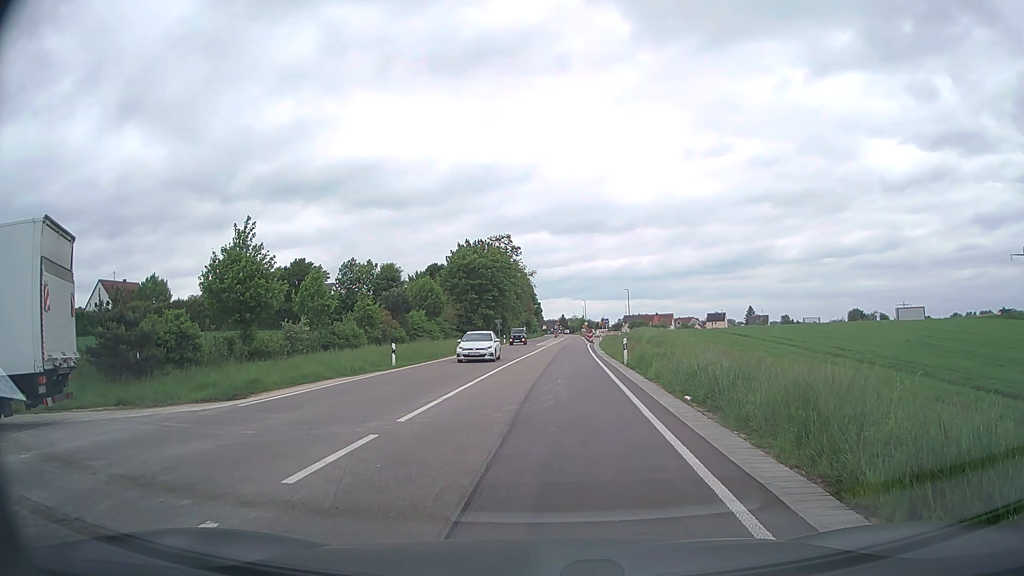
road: secondary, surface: asphalt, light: Day
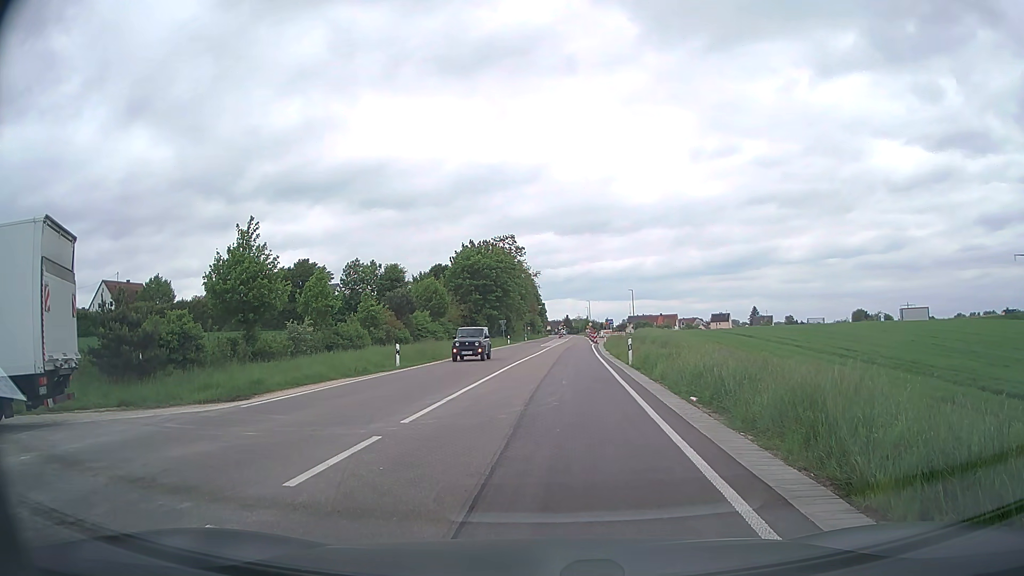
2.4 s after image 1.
(0.0, +0.1) m; 0°
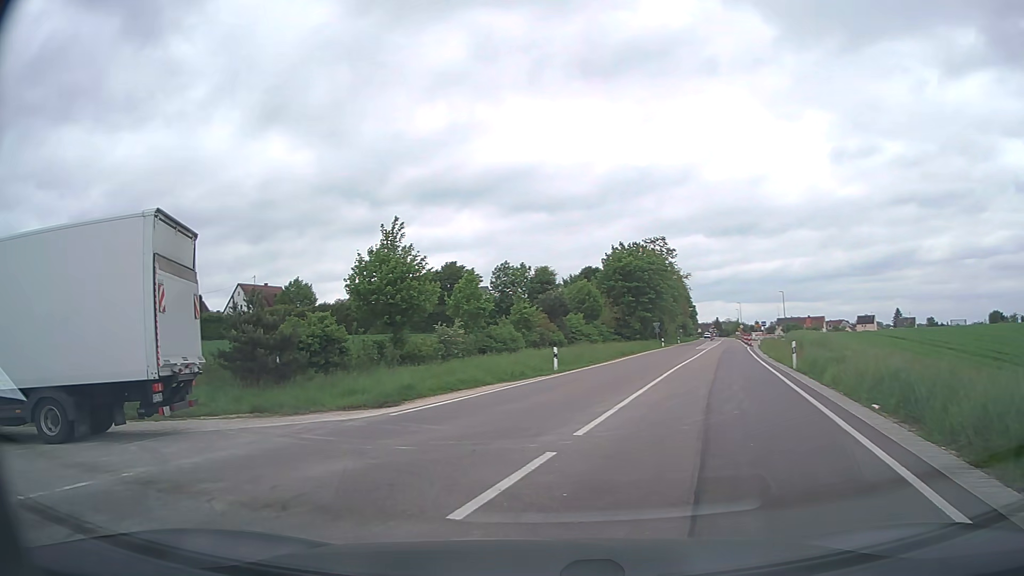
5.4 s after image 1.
(0.0, +1.1) m; -15°
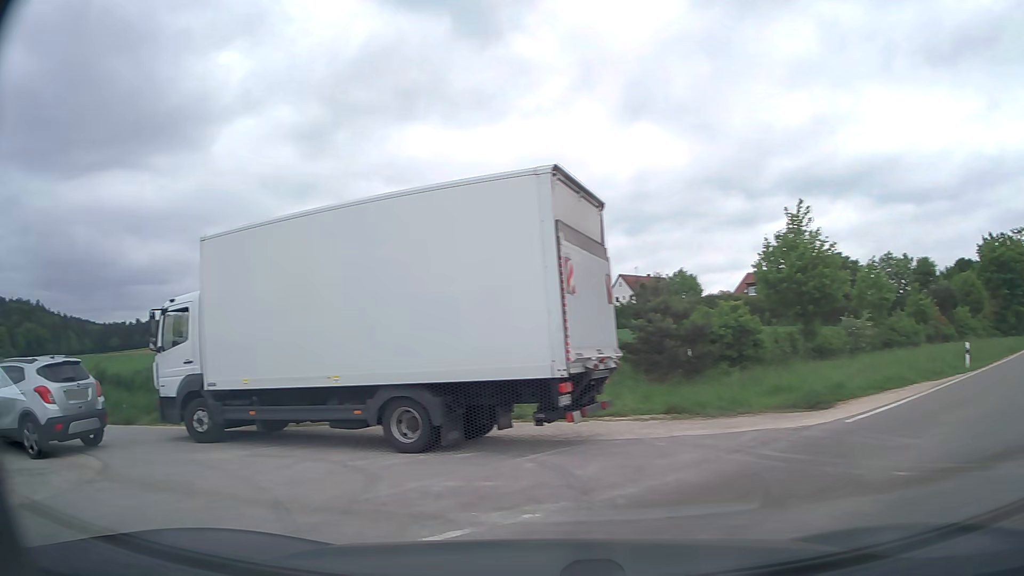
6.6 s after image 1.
(-0.7, +2.4) m; -31°
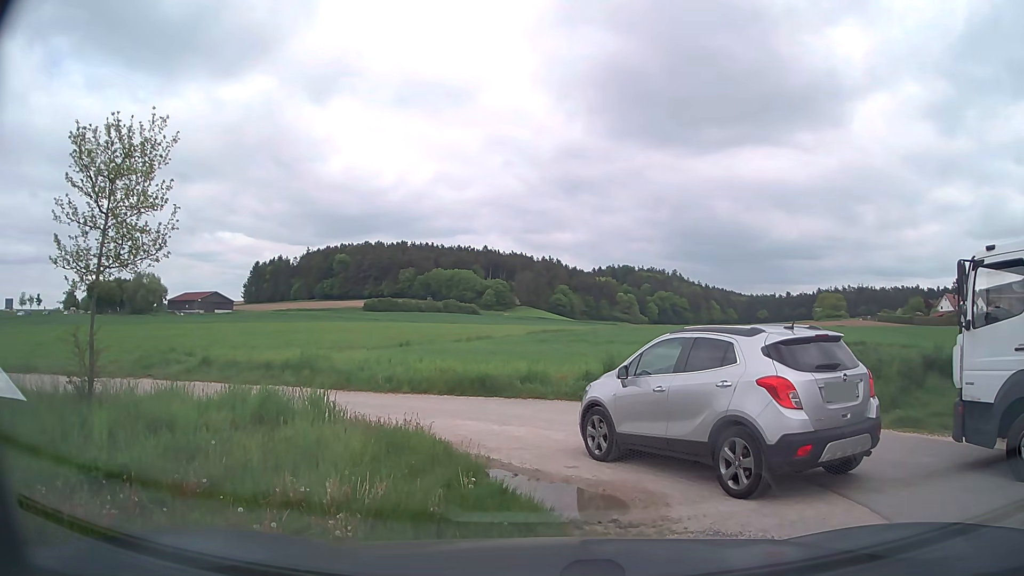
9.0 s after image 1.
(-2.8, +4.1) m; -64°
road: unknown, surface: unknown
